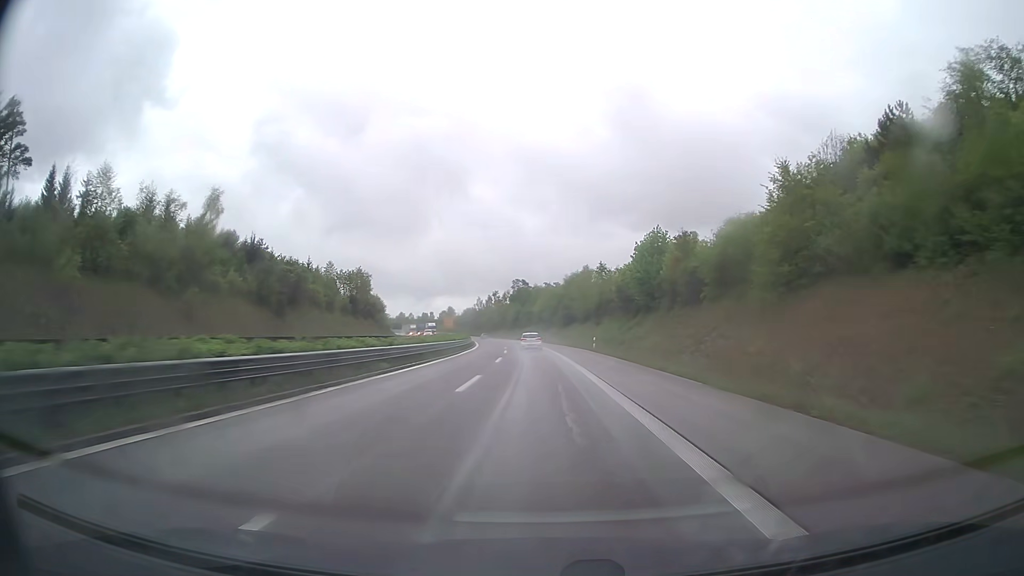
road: trunk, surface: asphalt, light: Day
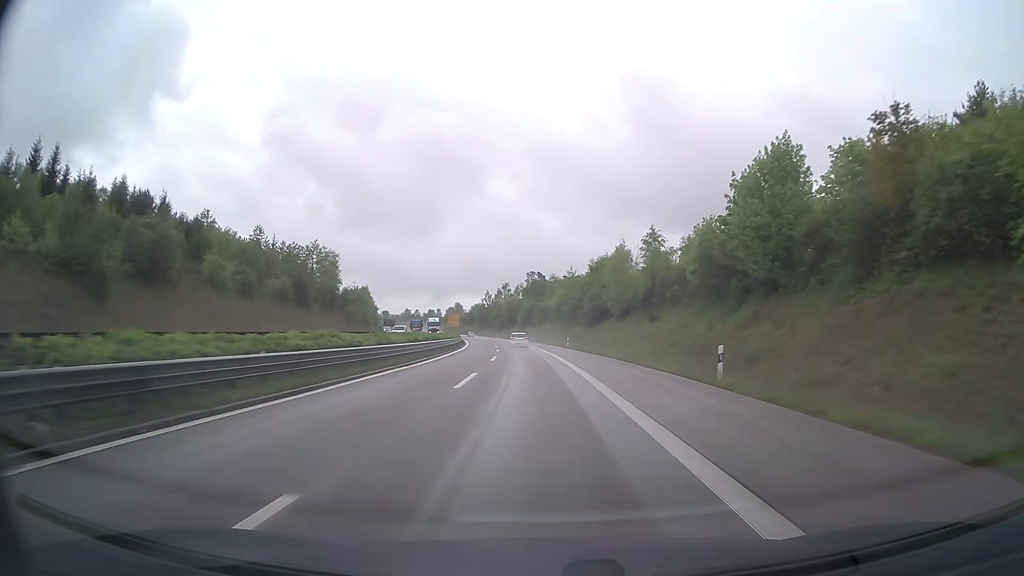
(-0.3, +35.4) m; -1°
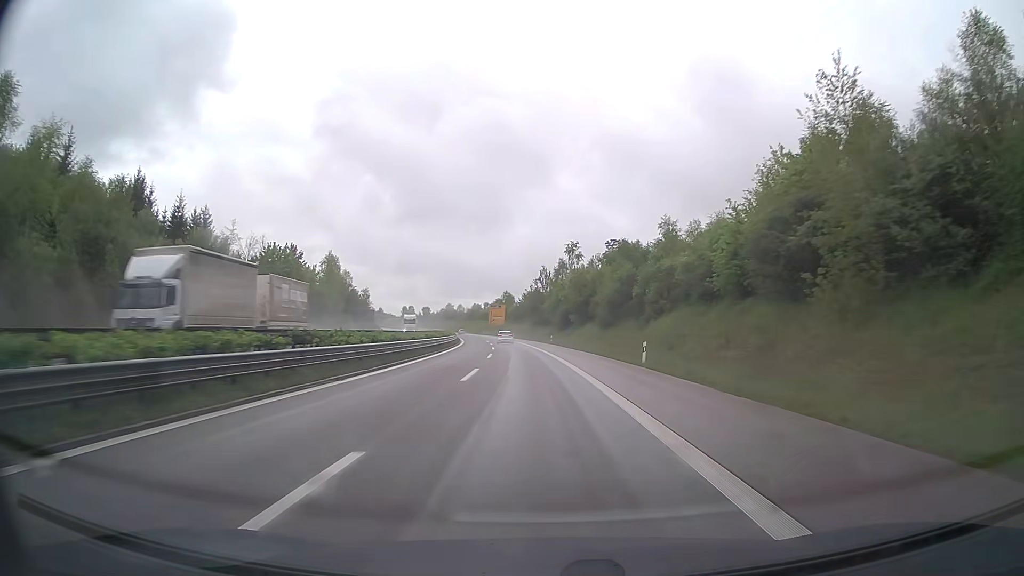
(-4.3, +88.4) m; -6°
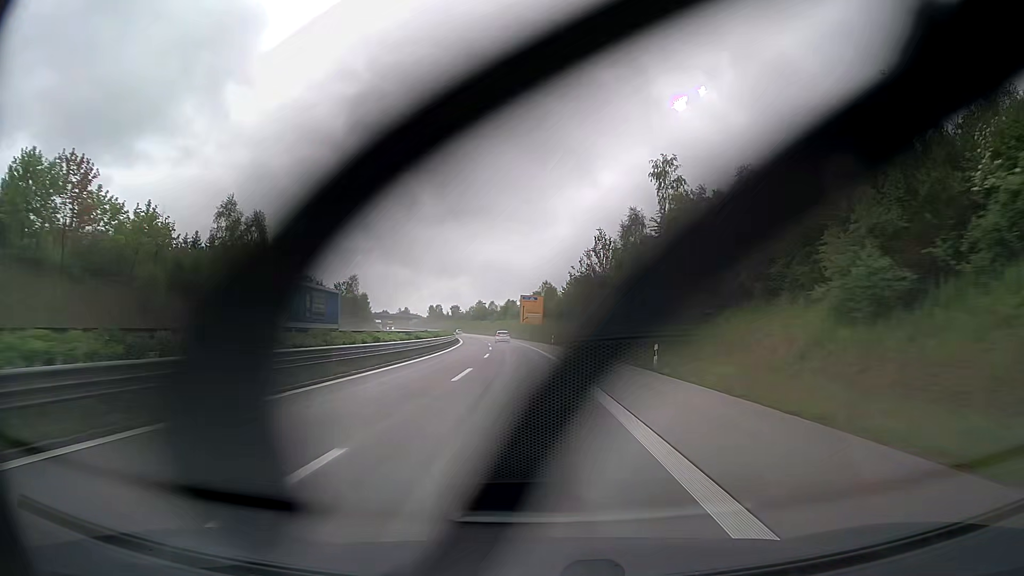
(-1.6, +53.2) m; -4°
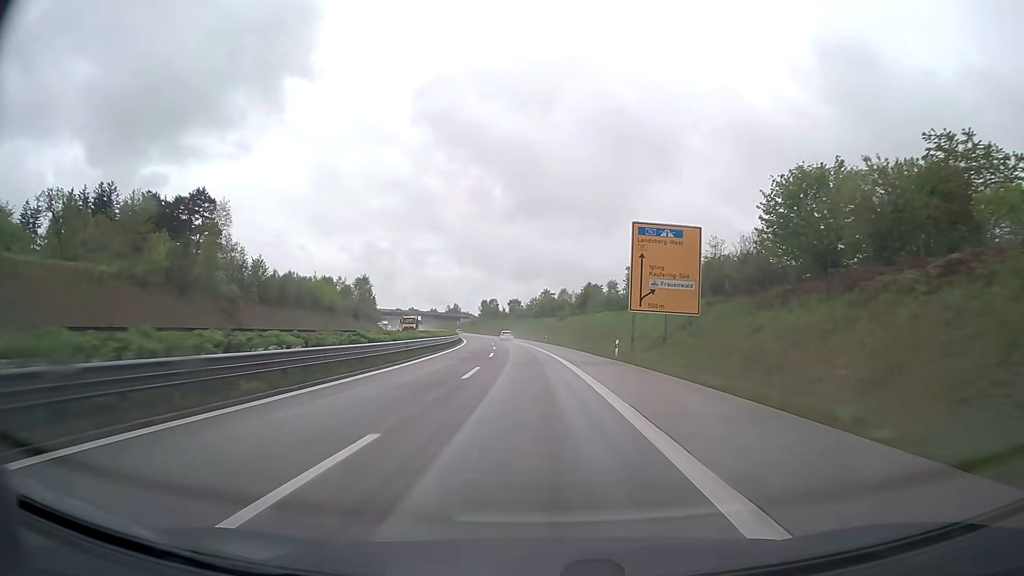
(-5.1, +88.7) m; -7°
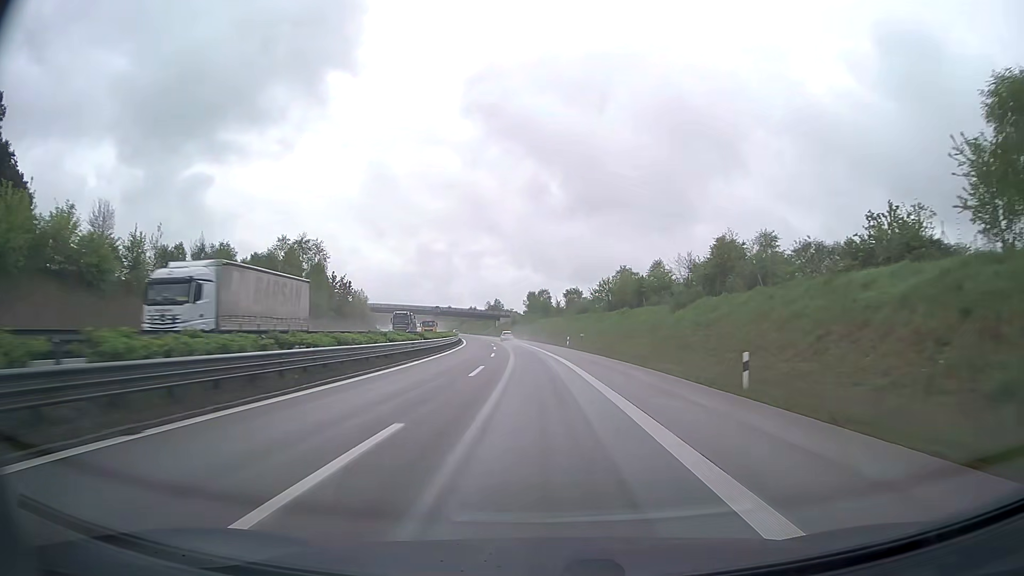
(-3.0, +71.1) m; -5°
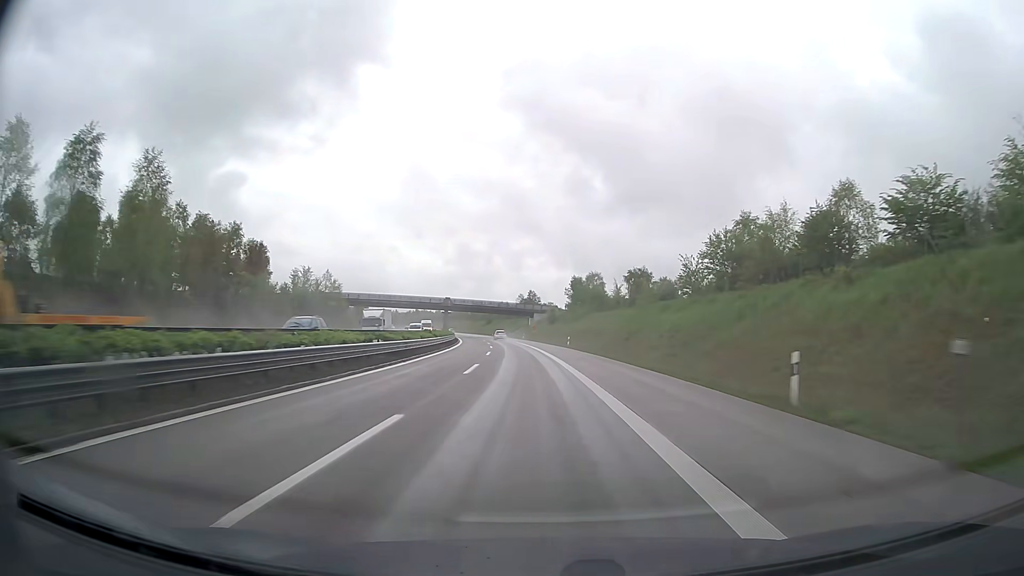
(-1.6, +53.3) m; -4°
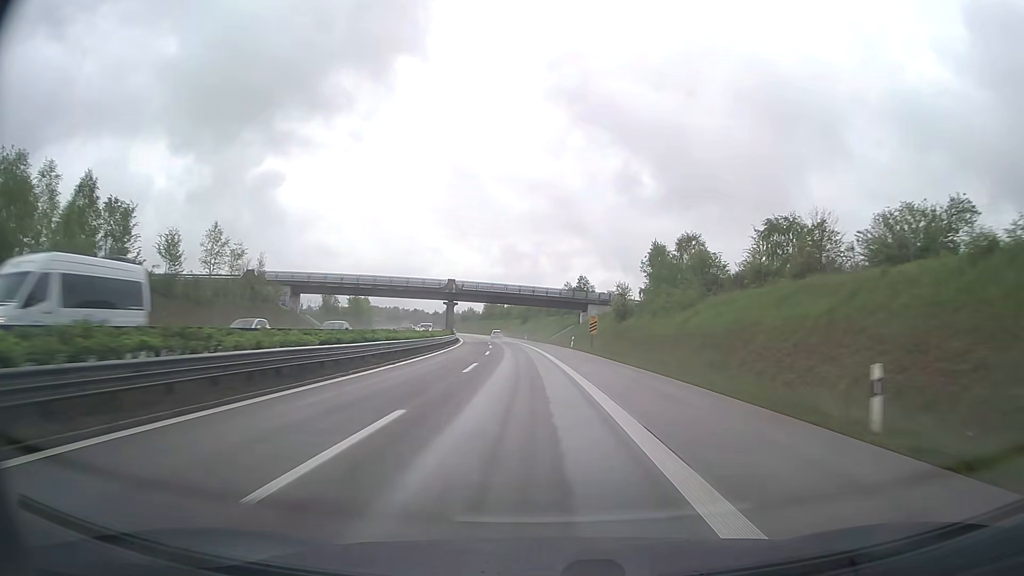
(-1.7, +53.2) m; -4°
(0, +10) (0, +20) (-1, +30) (-1, +40) (-2, +50) (-2, +60) (-3, +70) (-4, +80) (-5, +90) (-6, +100) m
